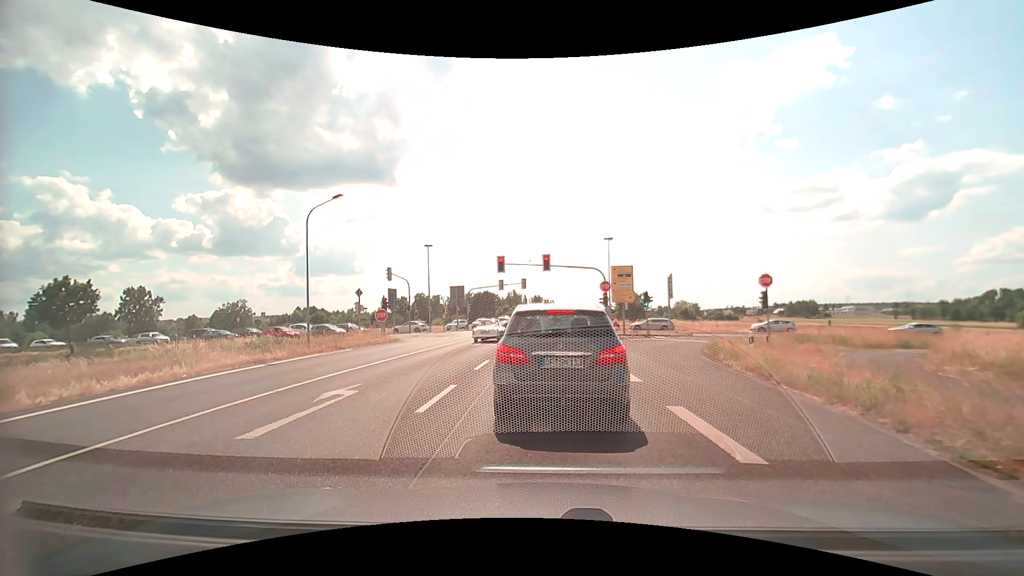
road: secondary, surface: asphalt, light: Day
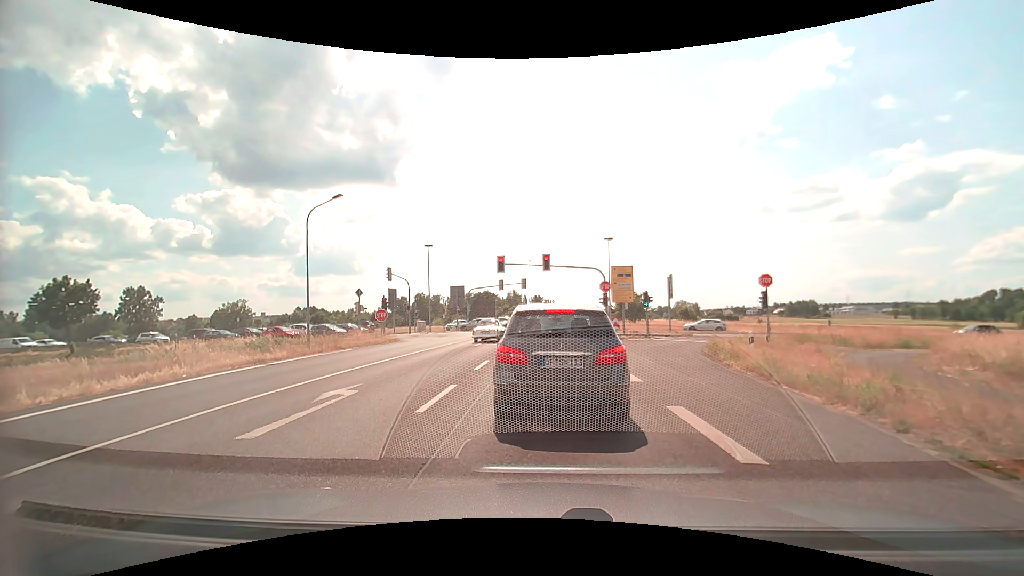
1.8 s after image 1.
(0.0, 0.0) m; 0°
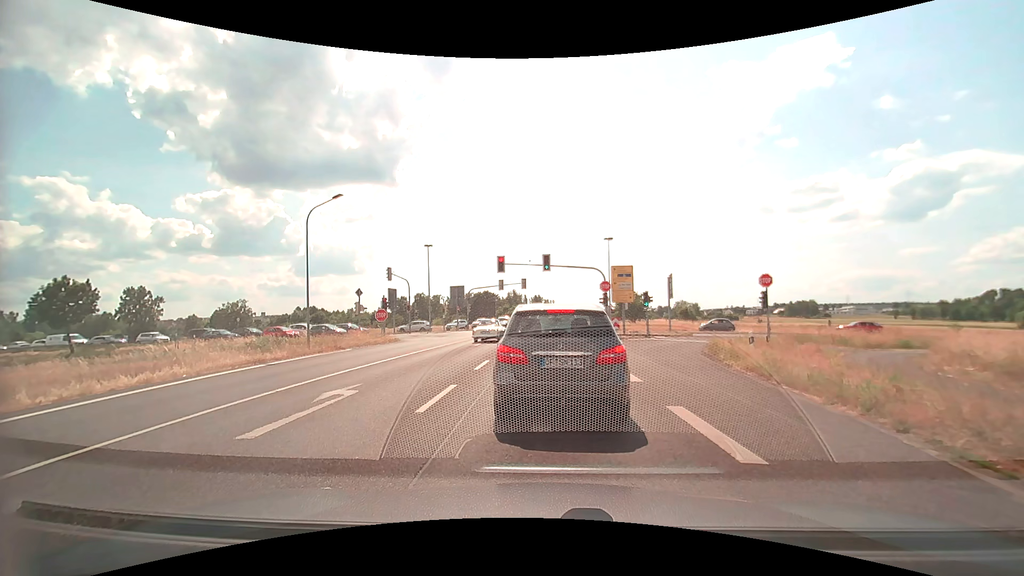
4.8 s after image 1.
(0.0, 0.0) m; 0°
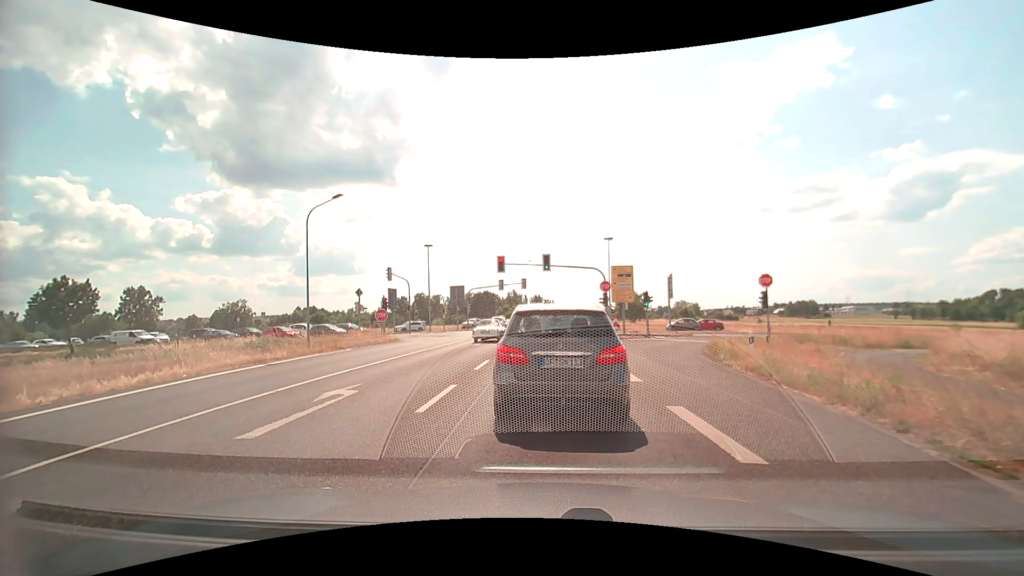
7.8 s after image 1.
(0.0, 0.0) m; 0°
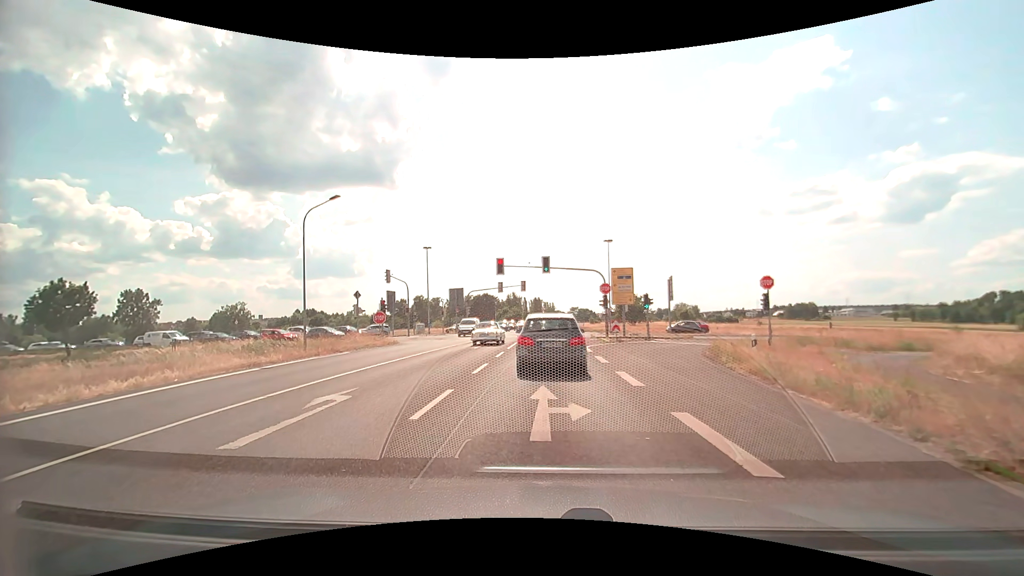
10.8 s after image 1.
(0.0, +0.3) m; 0°
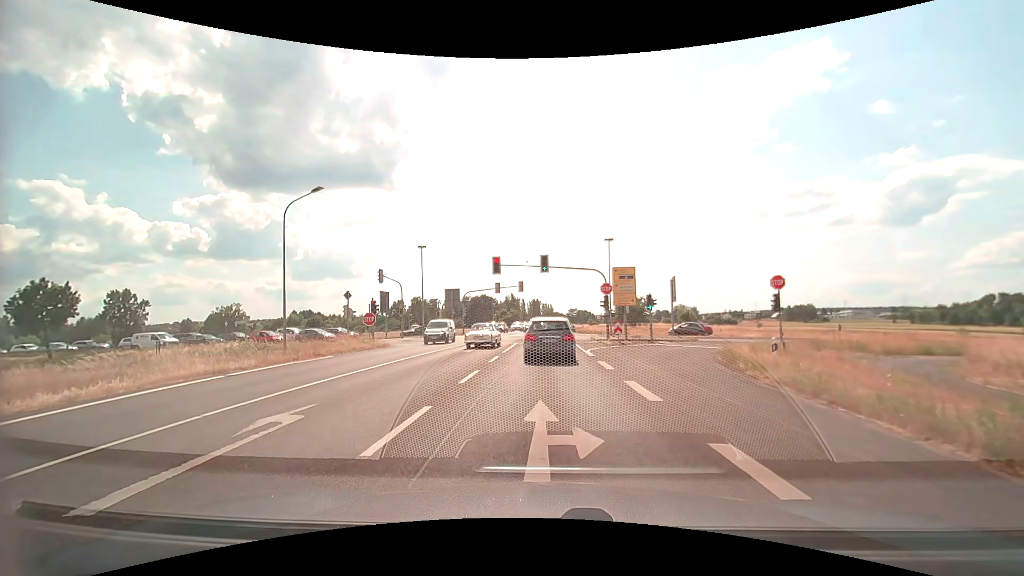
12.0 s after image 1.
(0.0, +1.9) m; 0°
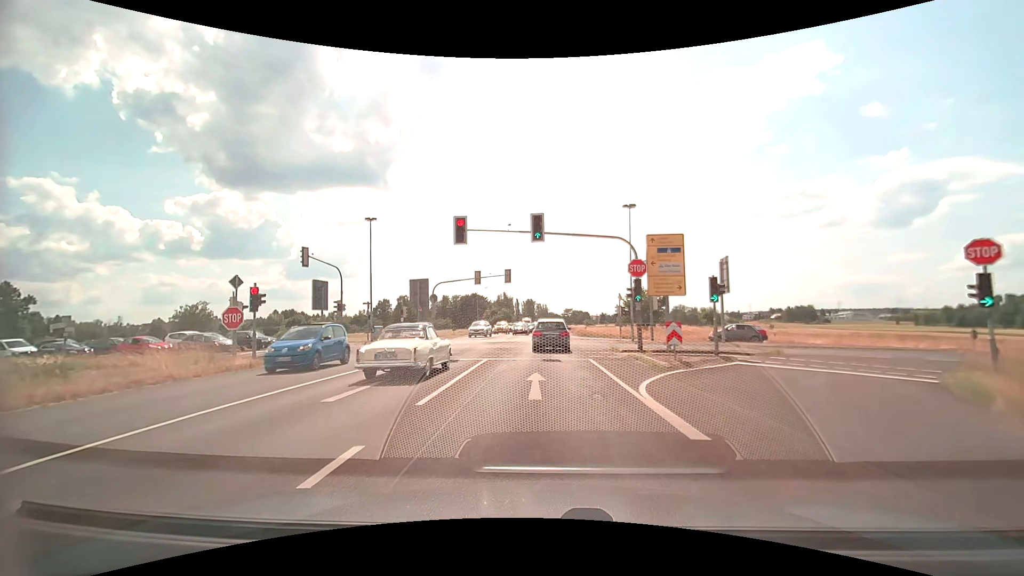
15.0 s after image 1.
(+0.1, +15.3) m; +1°
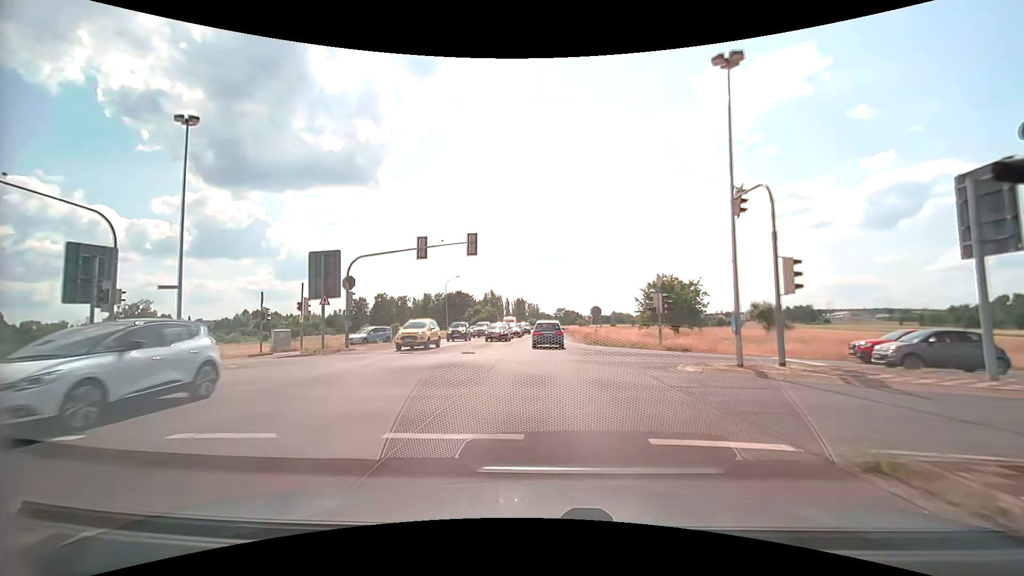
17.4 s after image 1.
(+0.2, +20.4) m; +1°
(0, +10) (0, +20) (0, +30) (0, +40) (0, +50) (0, +60) (+1, +70) (+1, +80) (+1, +90) (+1, +100) m
